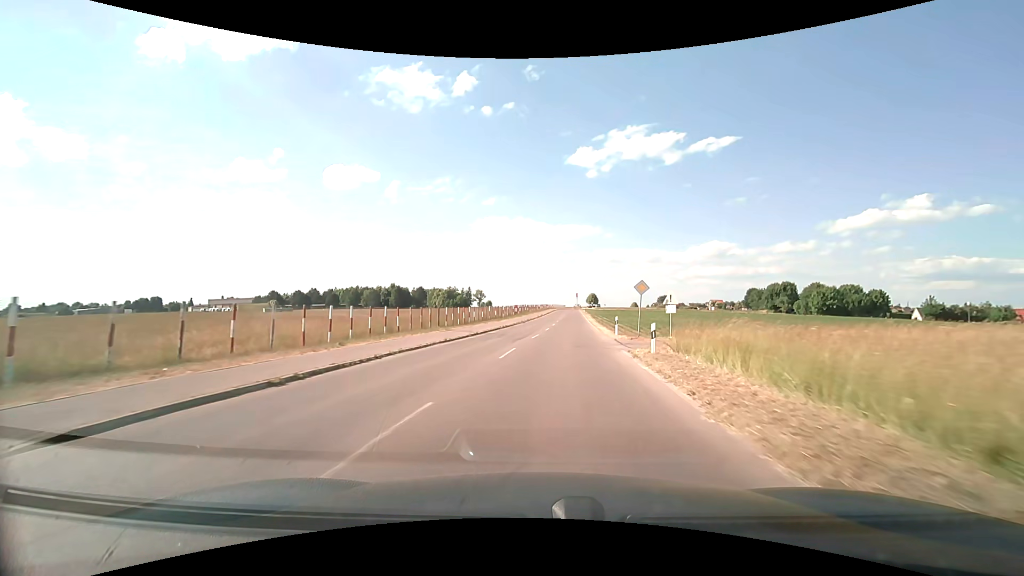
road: unclassified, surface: asphalt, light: Day
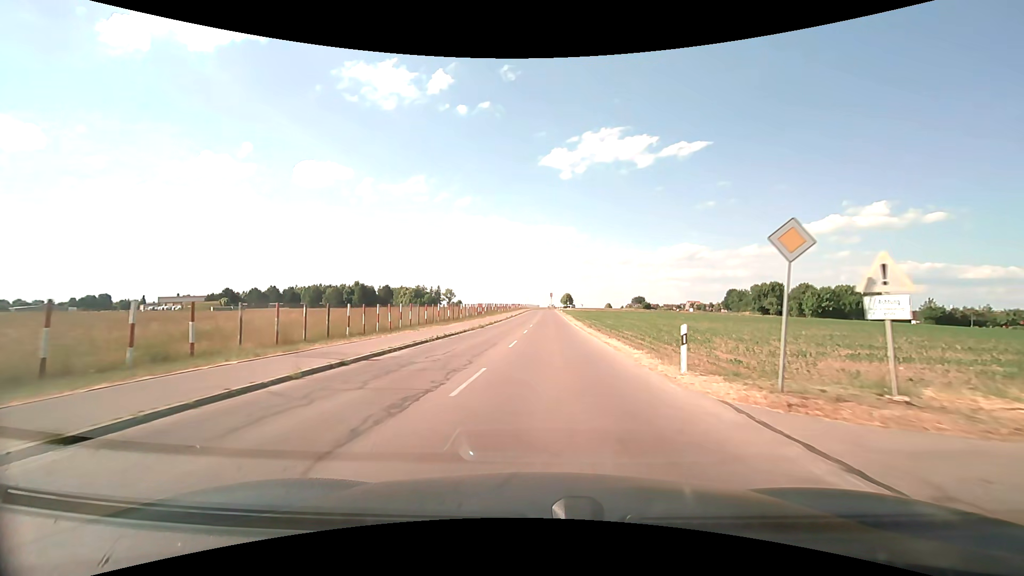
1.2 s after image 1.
(+0.7, +18.6) m; +4°
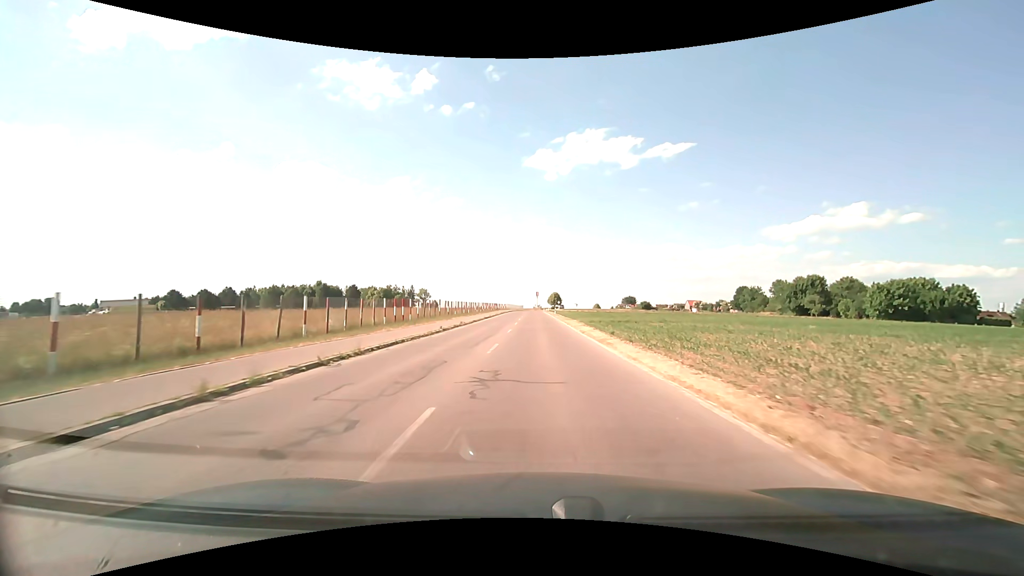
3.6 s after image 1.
(+0.7, +39.1) m; +2°
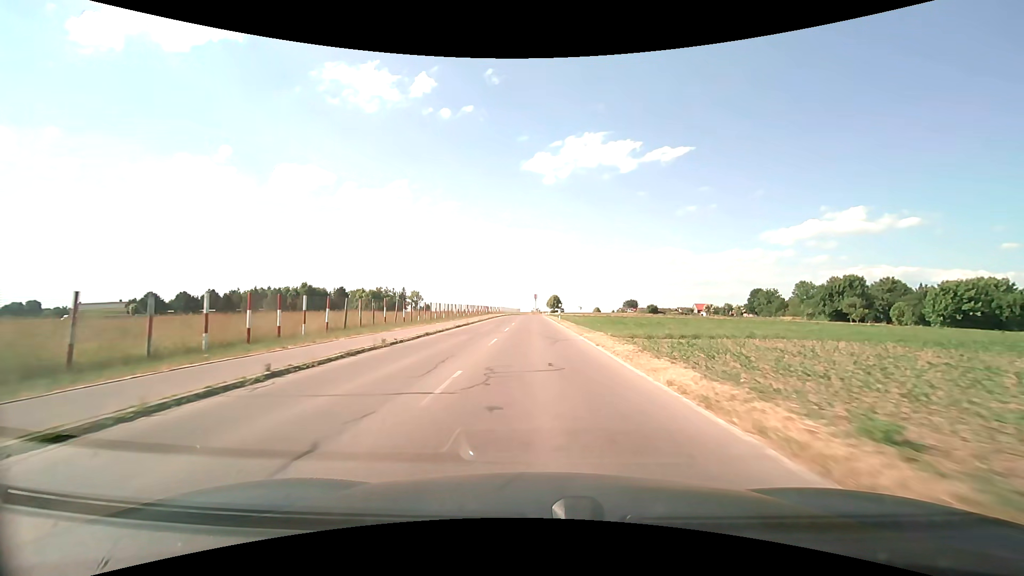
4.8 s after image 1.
(0.0, +19.2) m; 0°
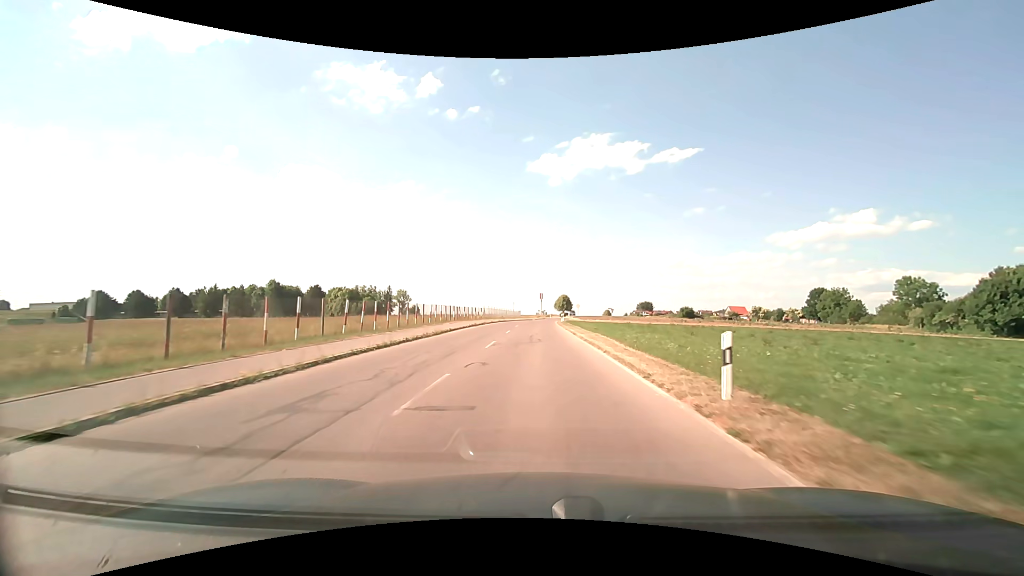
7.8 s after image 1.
(-0.3, +46.2) m; -1°
(0, +10) (0, +20) (0, +30) (0, +40) (0, +50) (0, +60) (+1, +70) (+2, +80) (+3, +90) (+4, +100) m
